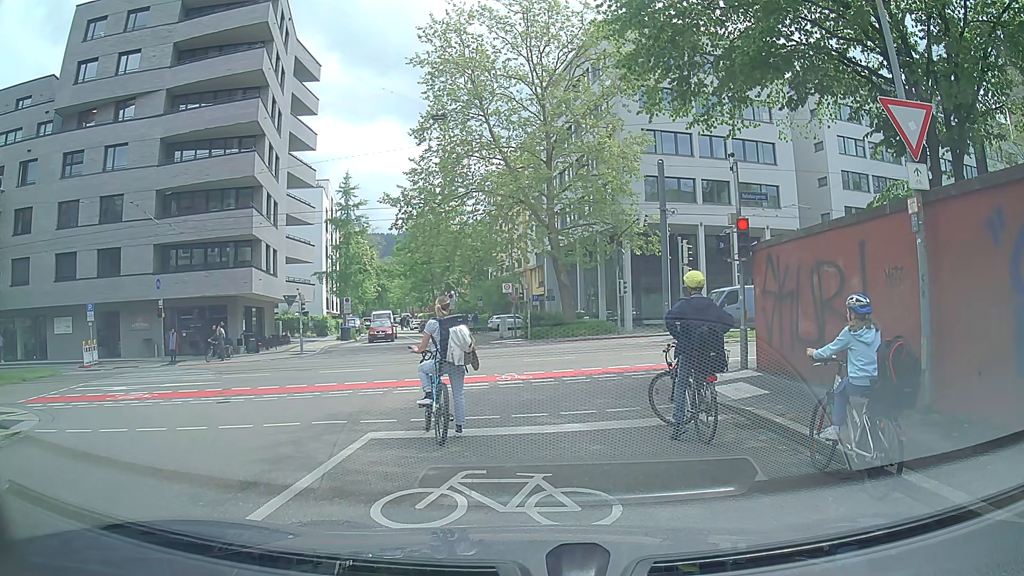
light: Day
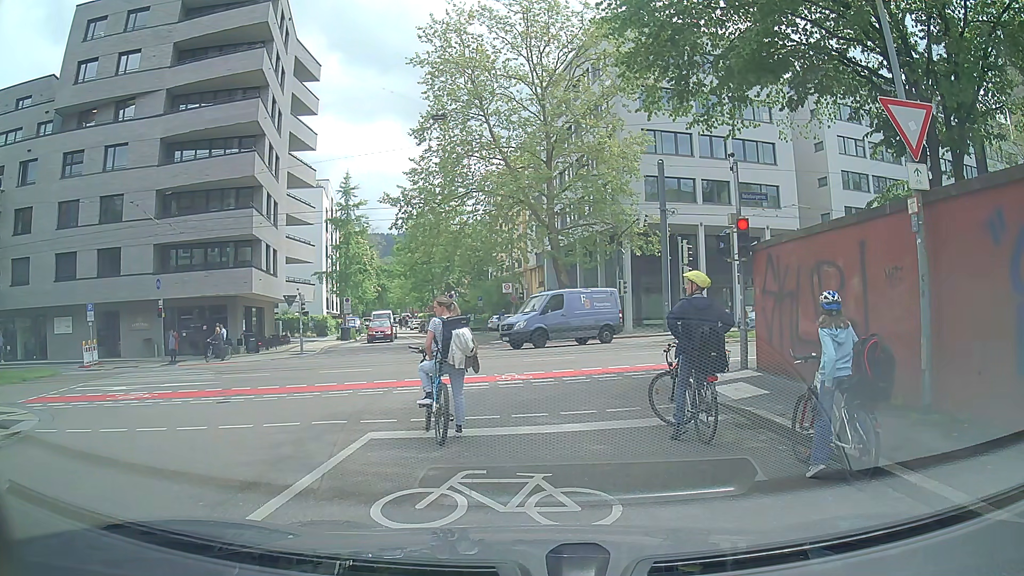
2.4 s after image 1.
(0.0, 0.0) m; 0°
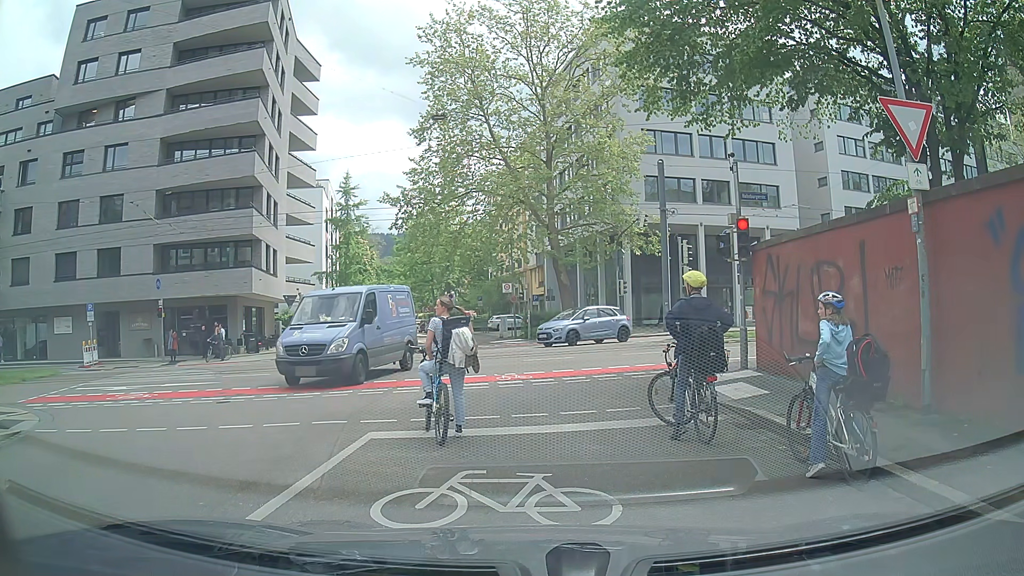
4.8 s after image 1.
(0.0, 0.0) m; 0°
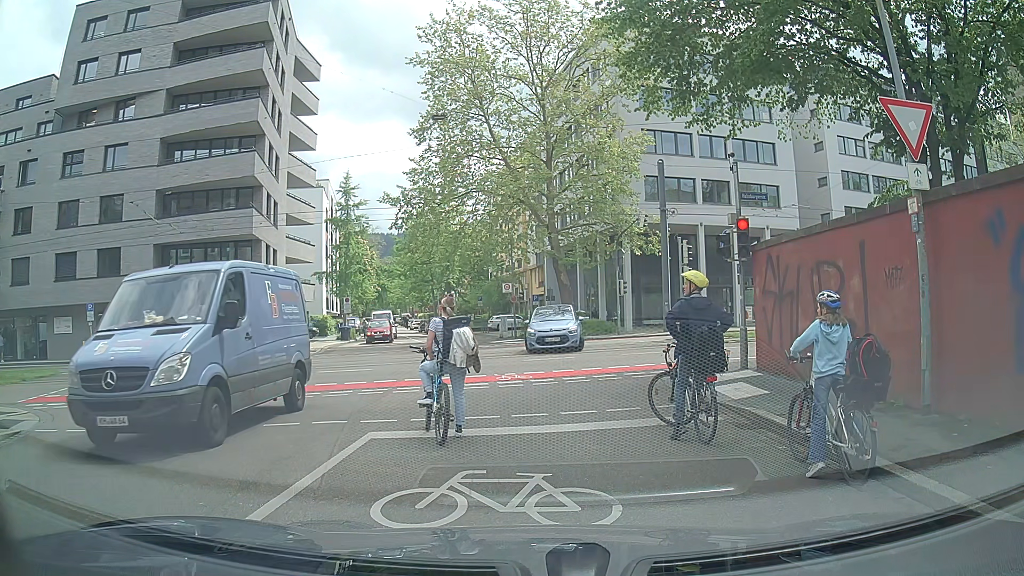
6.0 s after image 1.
(0.0, 0.0) m; 0°
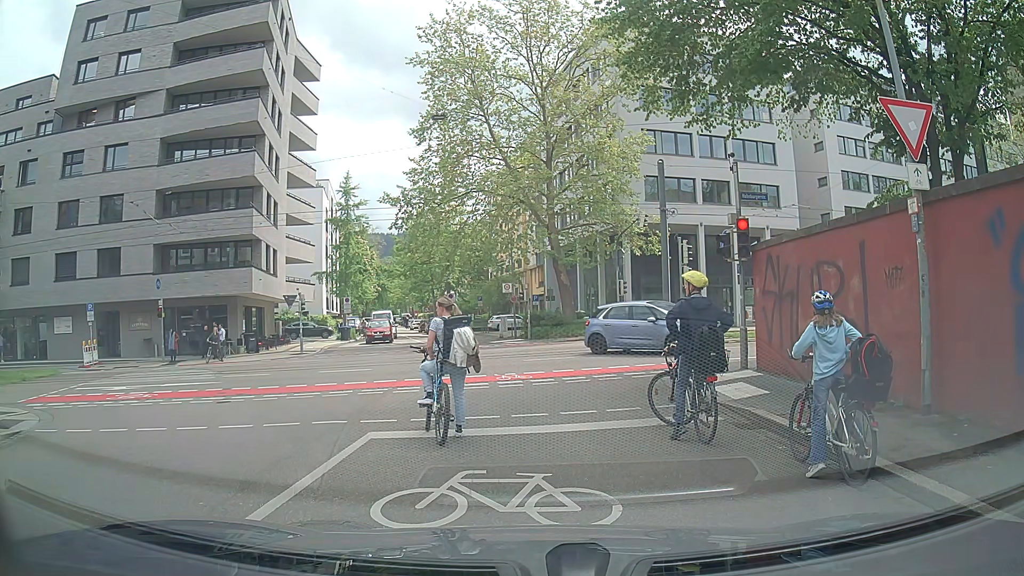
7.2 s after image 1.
(0.0, 0.0) m; 0°
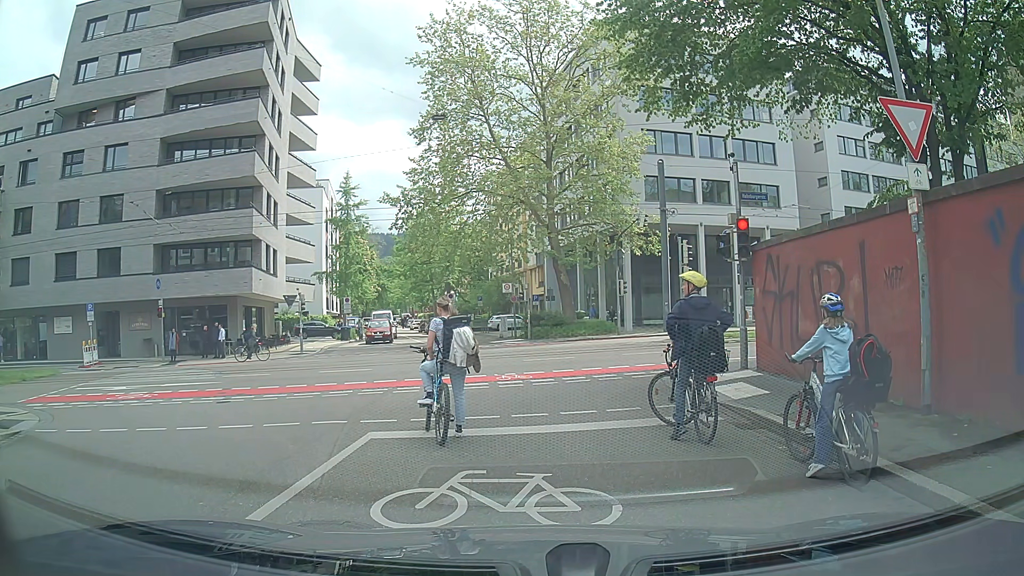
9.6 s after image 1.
(0.0, 0.0) m; 0°
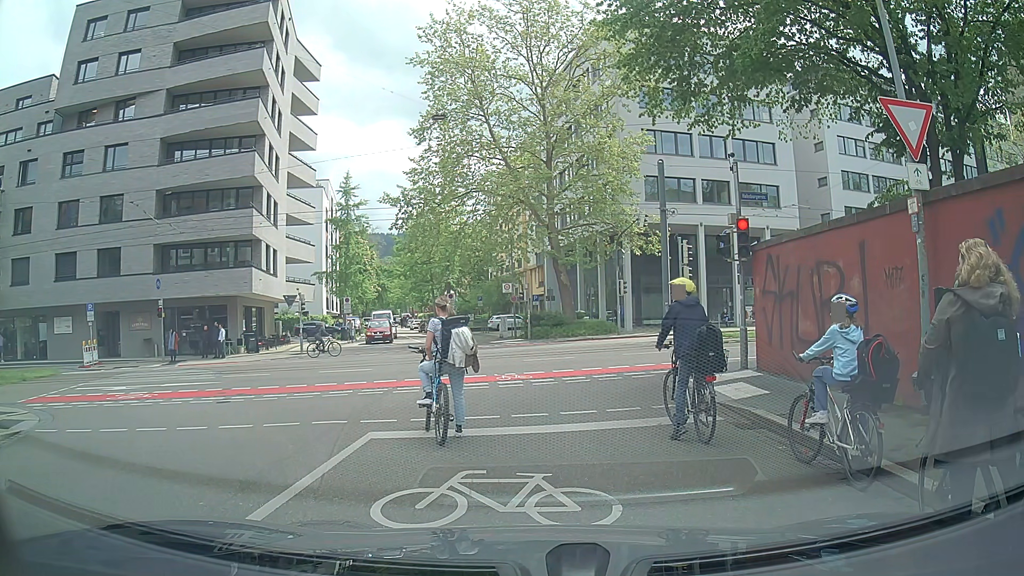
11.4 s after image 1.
(0.0, 0.0) m; 0°
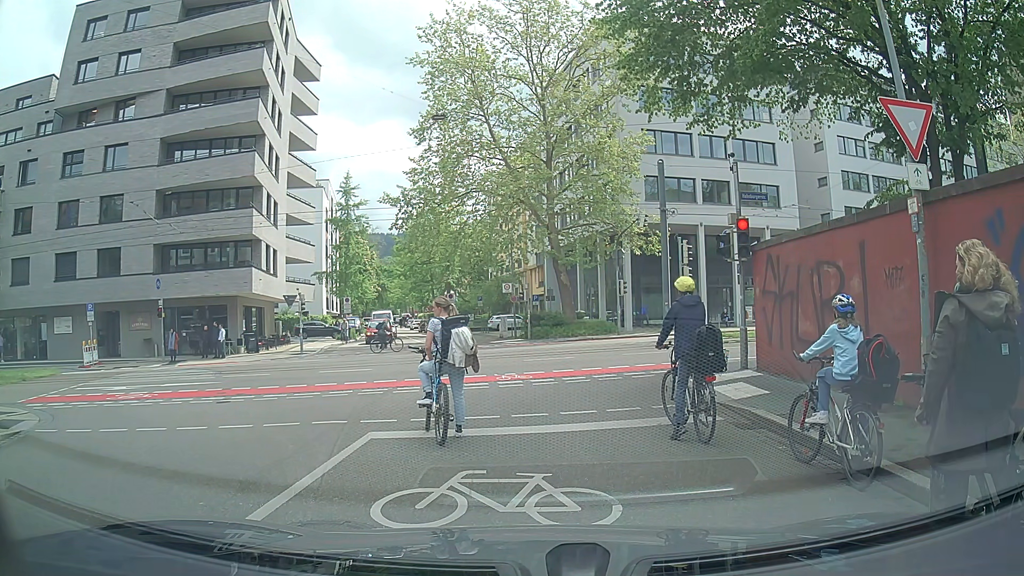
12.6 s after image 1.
(0.0, 0.0) m; 0°
